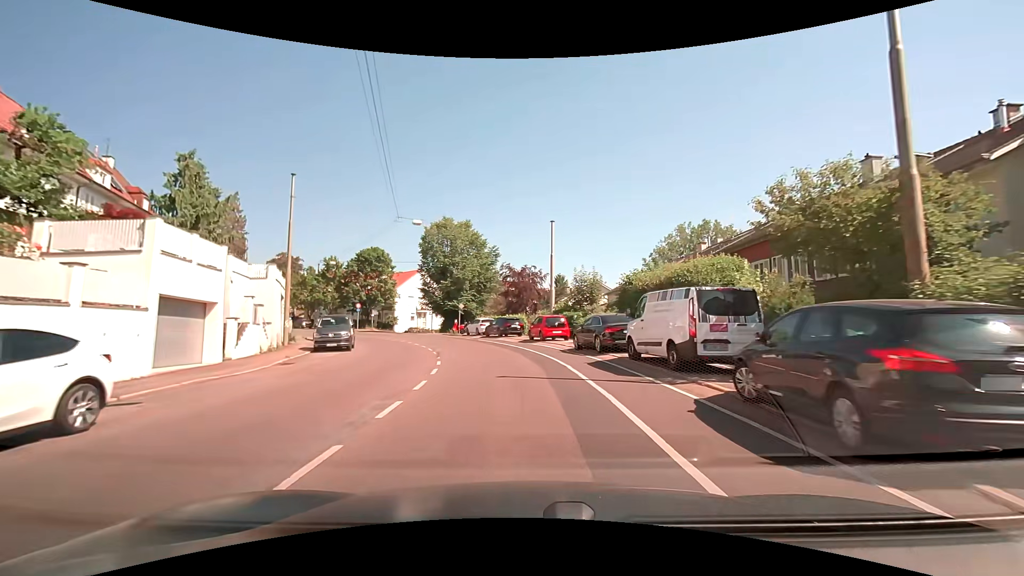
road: secondary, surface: asphalt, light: Day
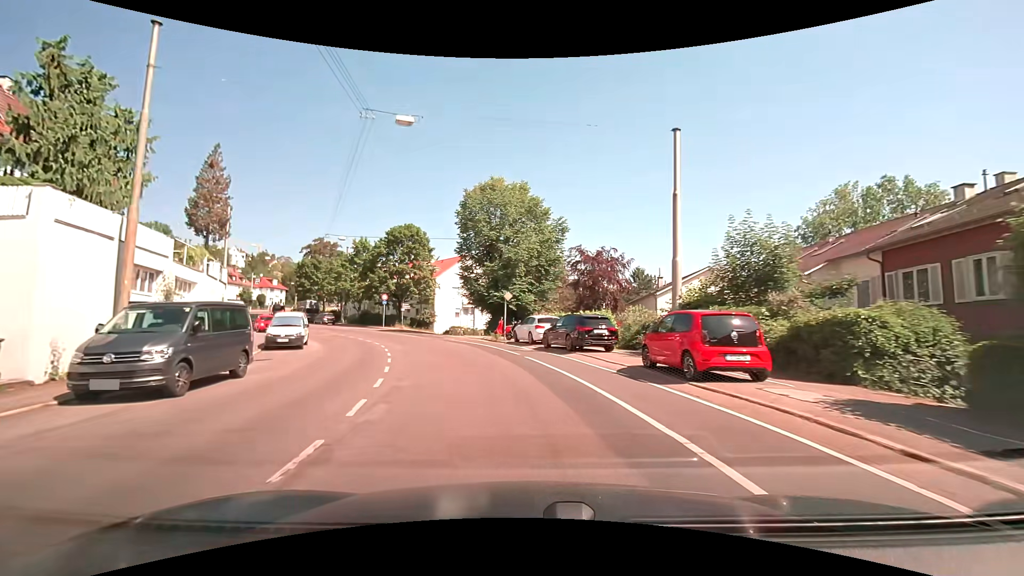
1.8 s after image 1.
(-0.8, +17.6) m; -7°
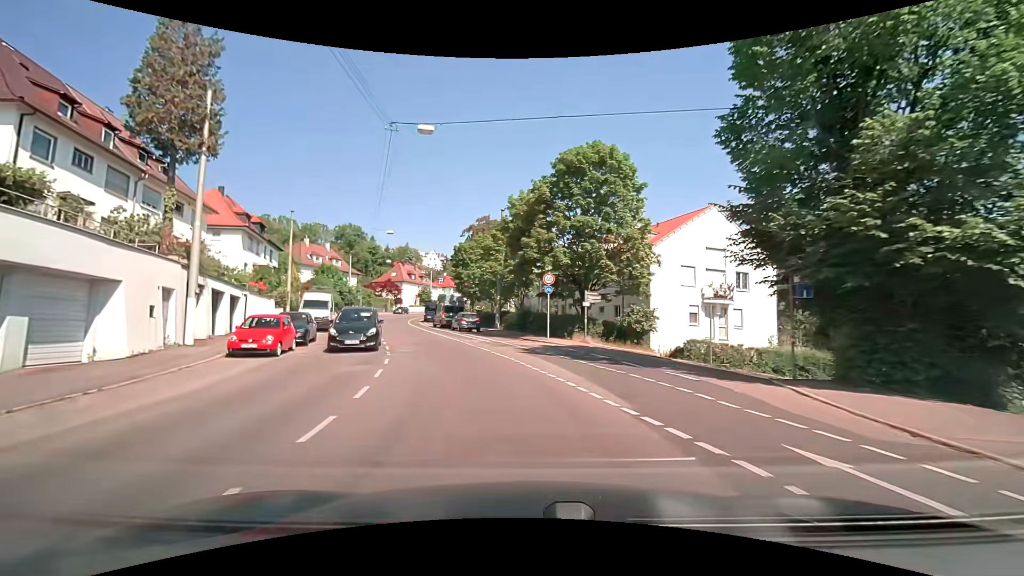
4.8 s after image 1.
(-5.6, +28.7) m; -22°
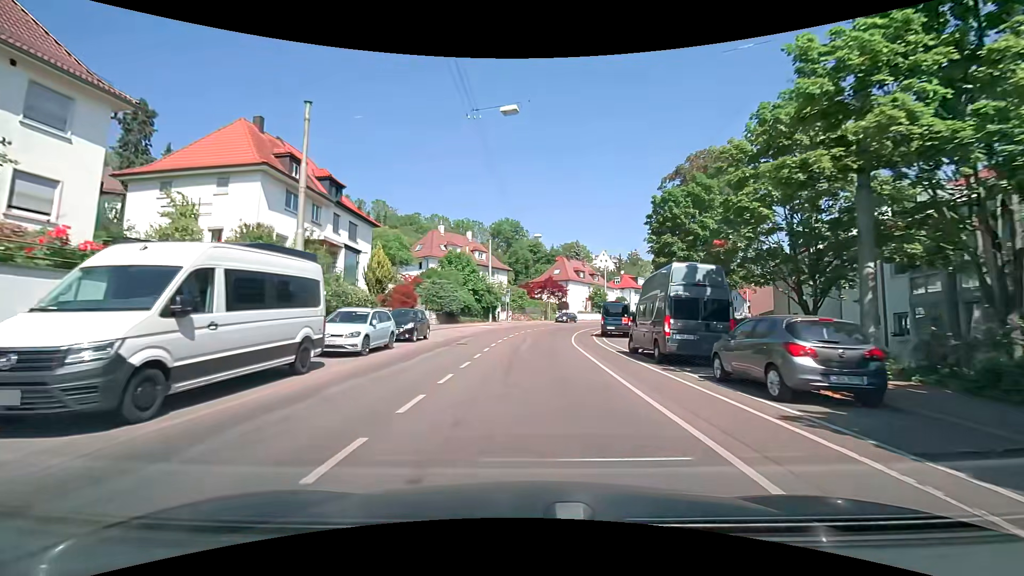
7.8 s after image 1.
(-5.9, +28.4) m; -20°
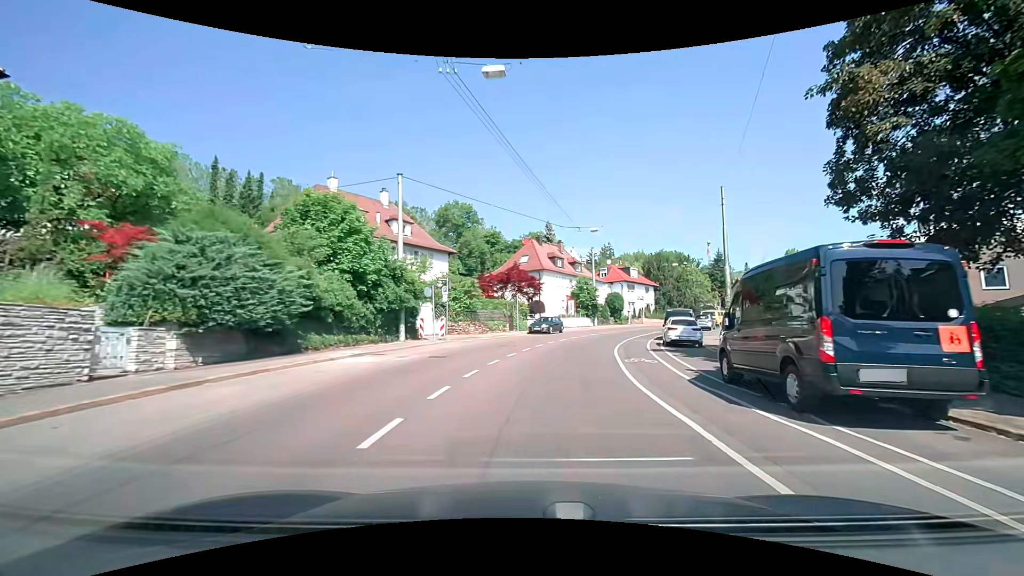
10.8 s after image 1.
(+0.4, +28.1) m; +4°
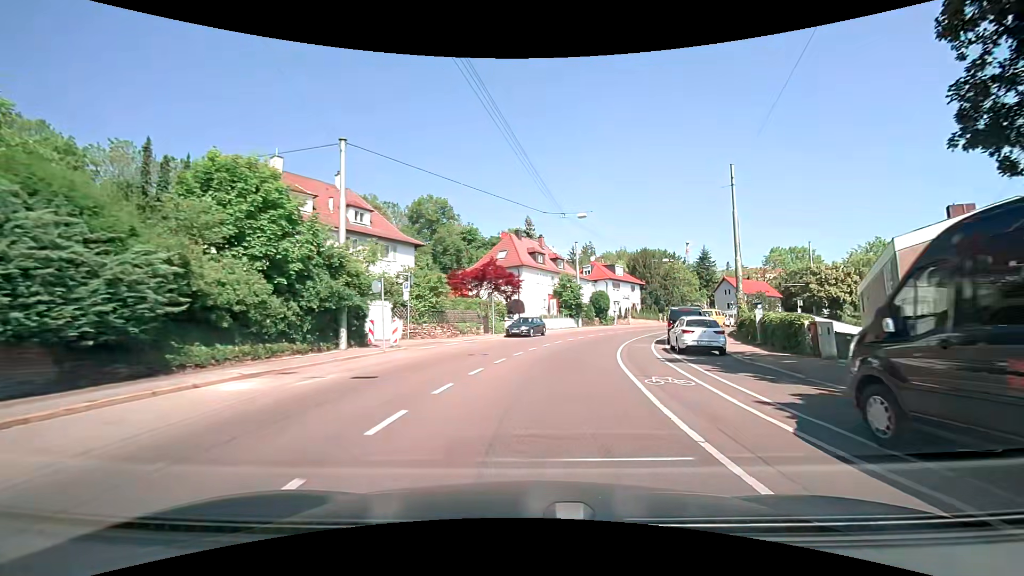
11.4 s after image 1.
(+0.1, +5.6) m; +2°
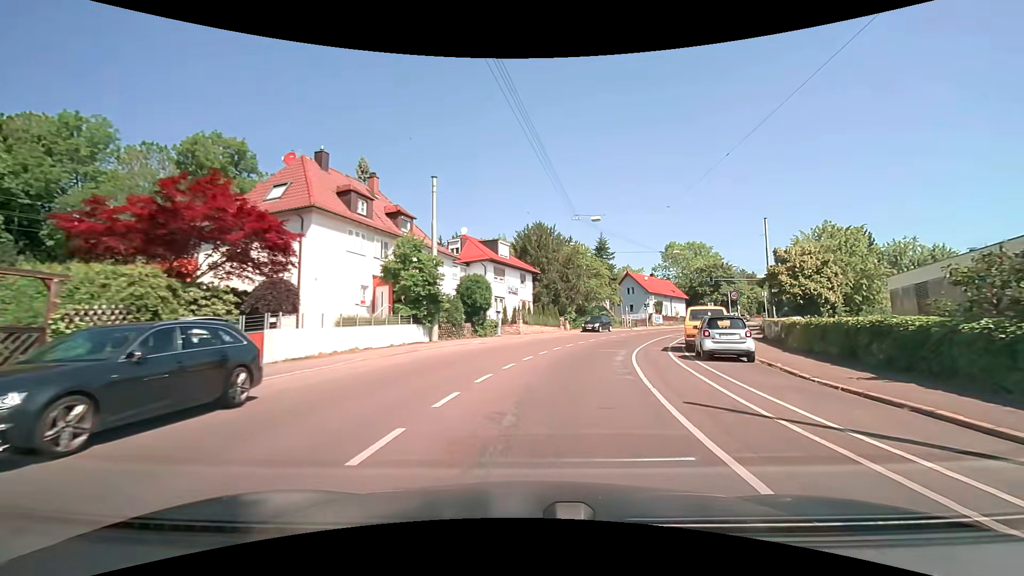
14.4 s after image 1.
(+3.3, +28.3) m; +15°
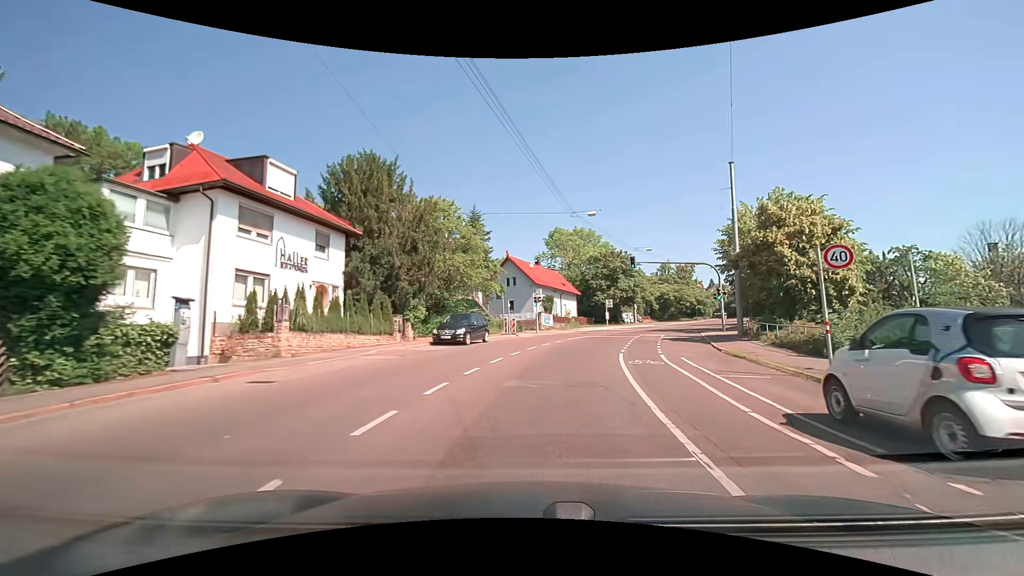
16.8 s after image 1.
(+2.9, +23.0) m; +15°
(0, +10) (+2, +20) (+4, +30) (+7, +39) (+12, +48) (+16, +57) (+21, +66) (+27, +74) (+32, +83) (+37, +91) m
